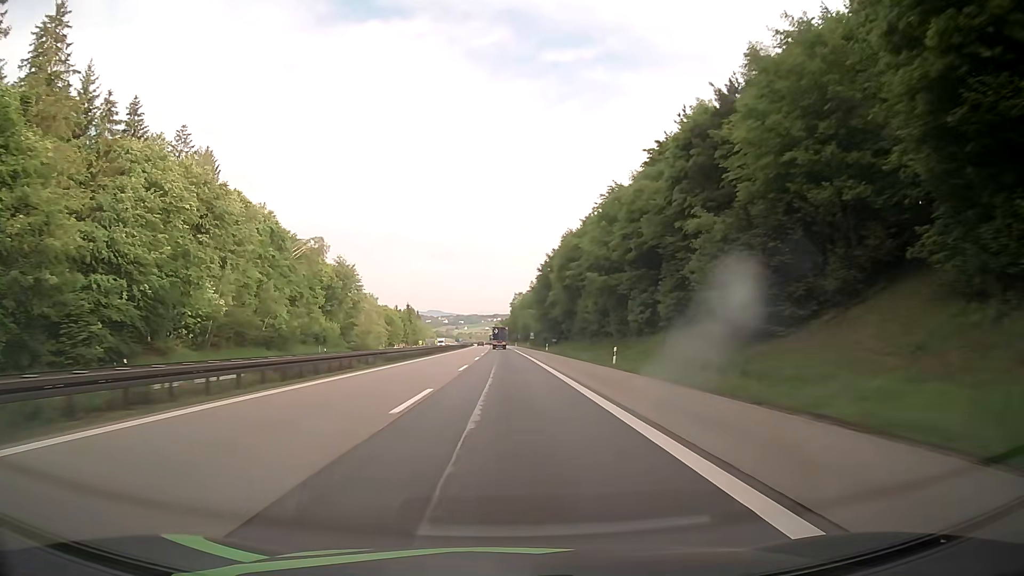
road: motorway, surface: asphalt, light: Day
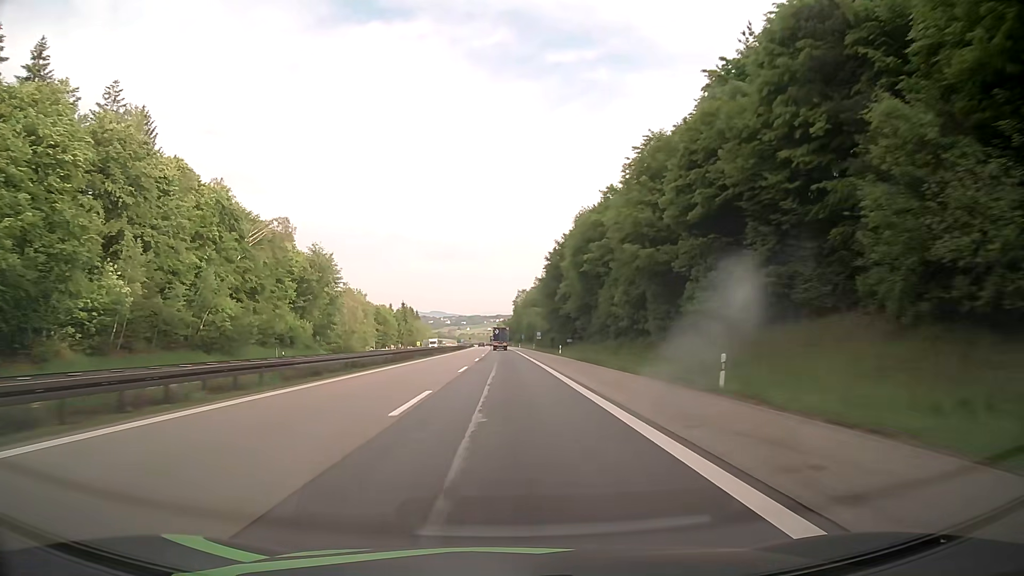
(-0.1, +18.3) m; 0°
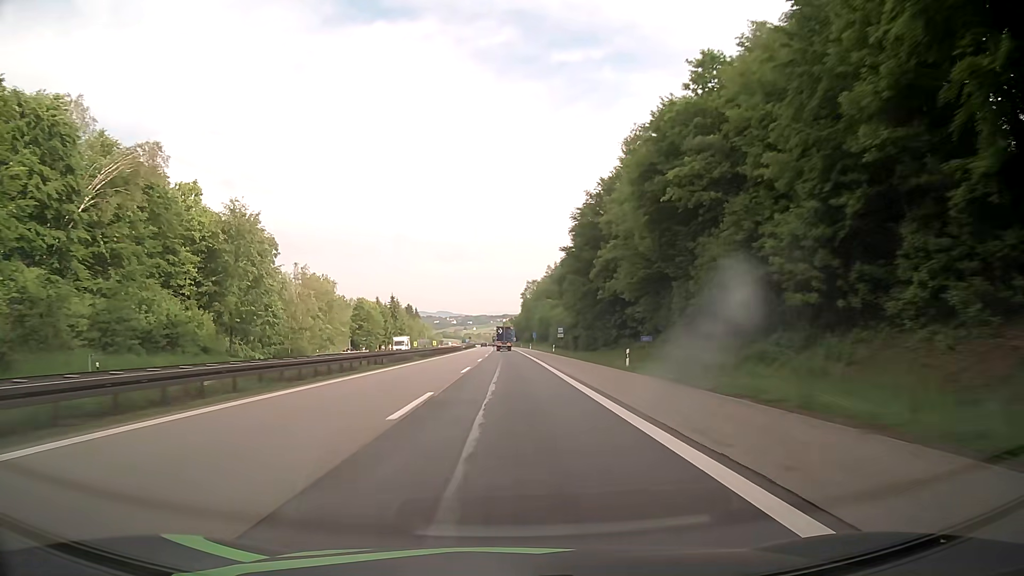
(-0.2, +36.5) m; 0°
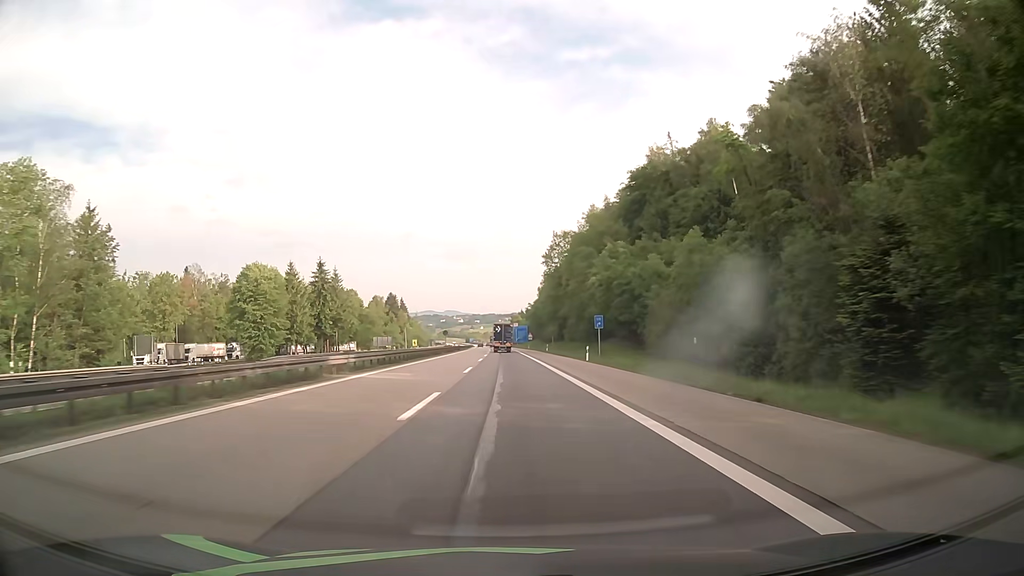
(-0.8, +90.0) m; -1°
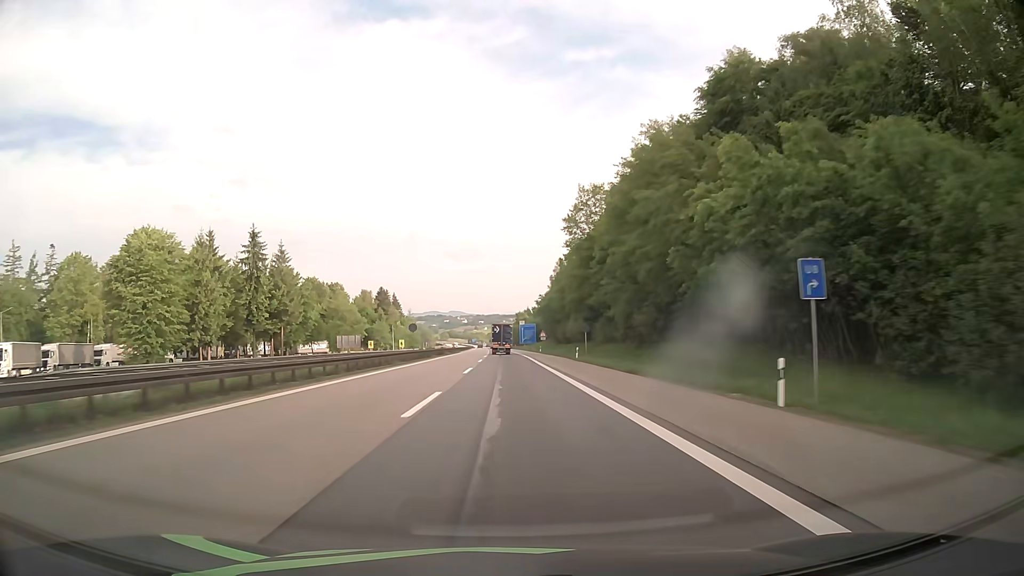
(-0.1, +35.4) m; 0°
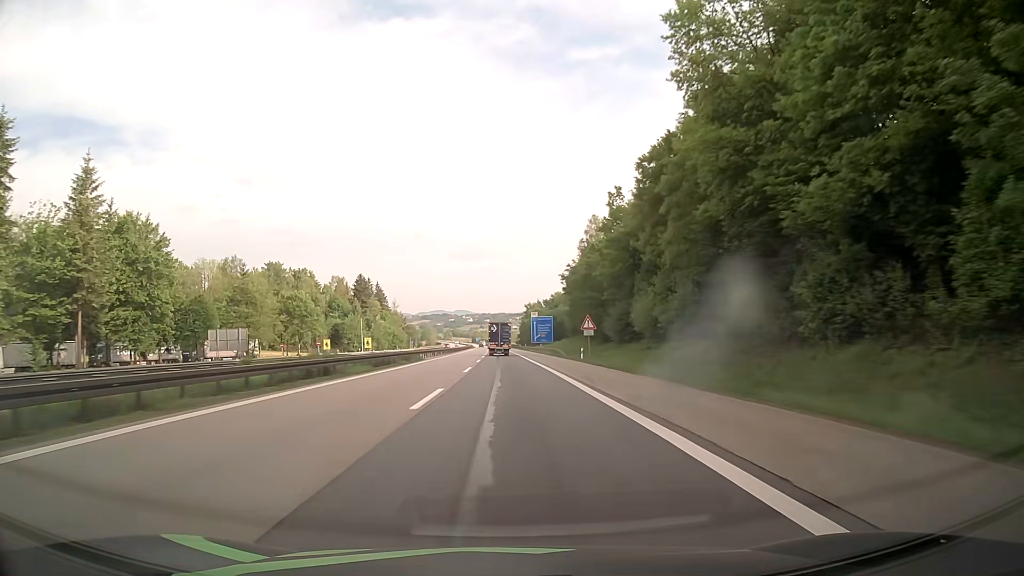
(-0.2, +52.3) m; -1°
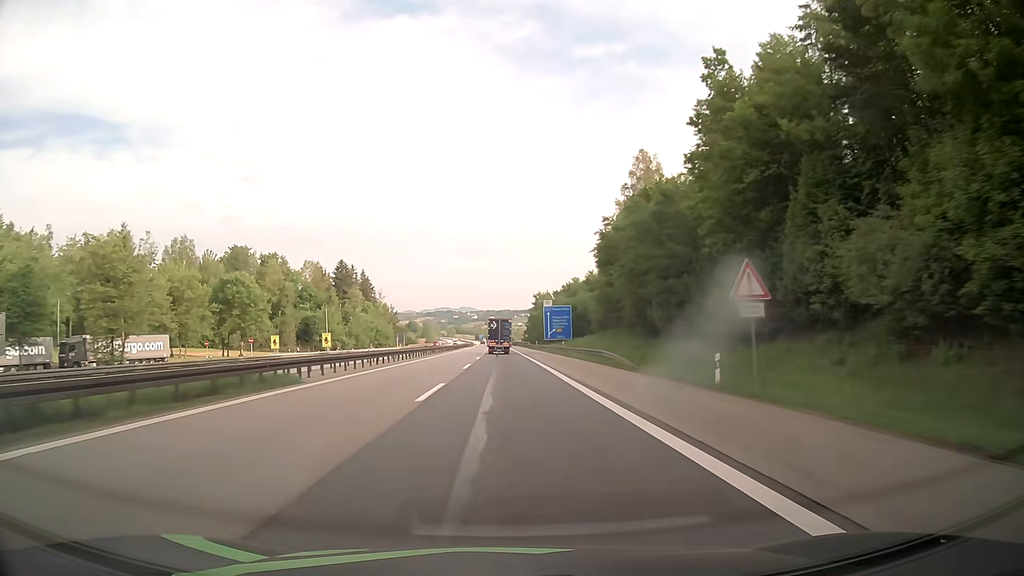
(-0.1, +34.2) m; 0°
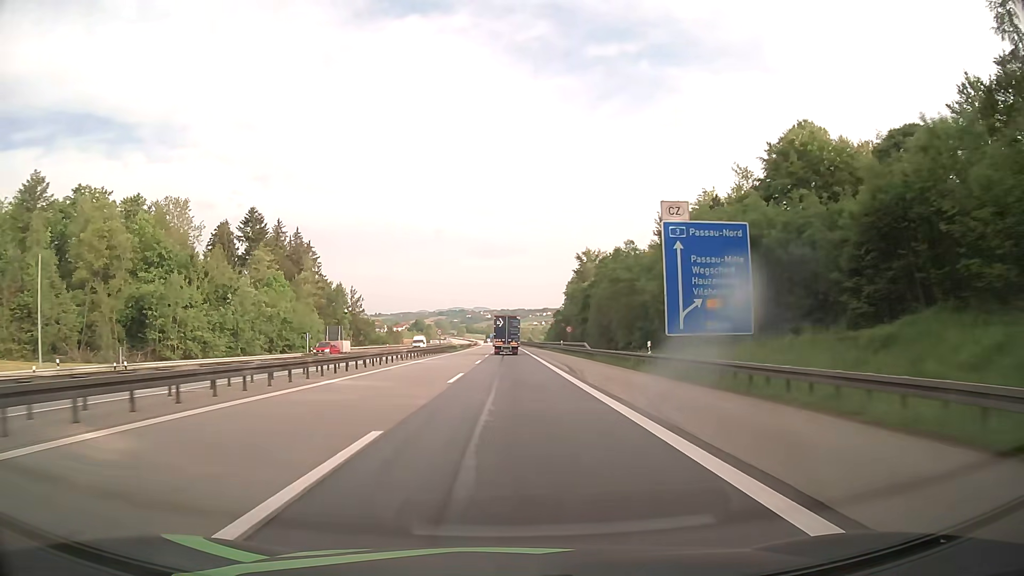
(-0.9, +83.1) m; -1°
(0, +10) (0, +20) (0, +30) (0, +40) (0, +50) (0, +60) (0, +70) (0, +80) (0, +90) (0, +100) m
